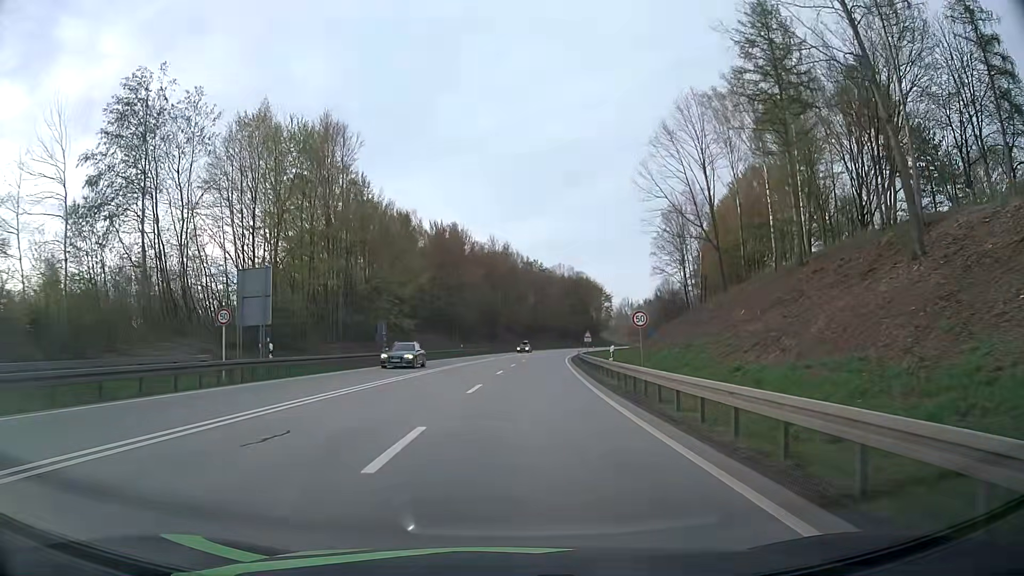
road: primary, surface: asphalt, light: Day
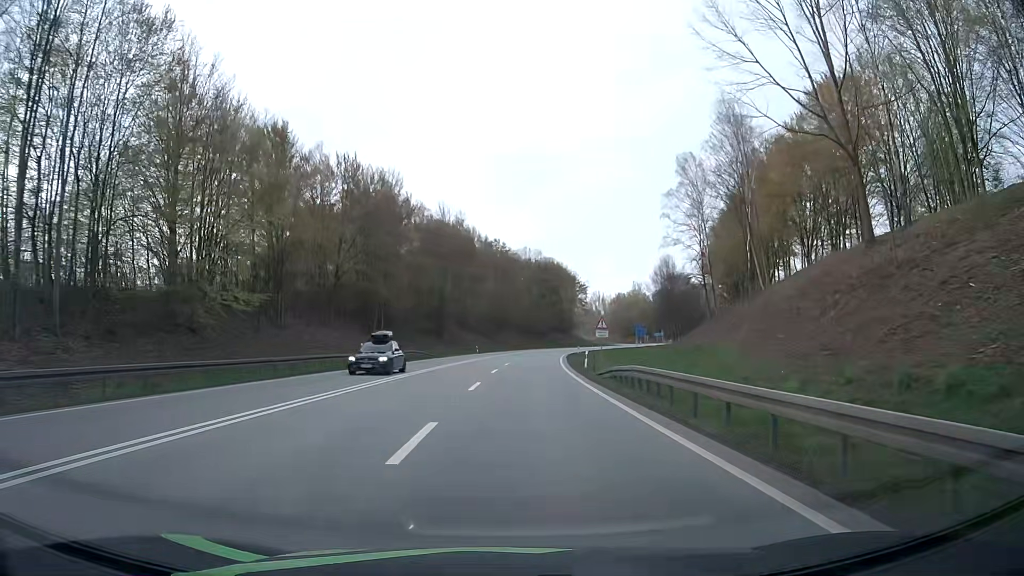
(+0.9, +35.4) m; +4°
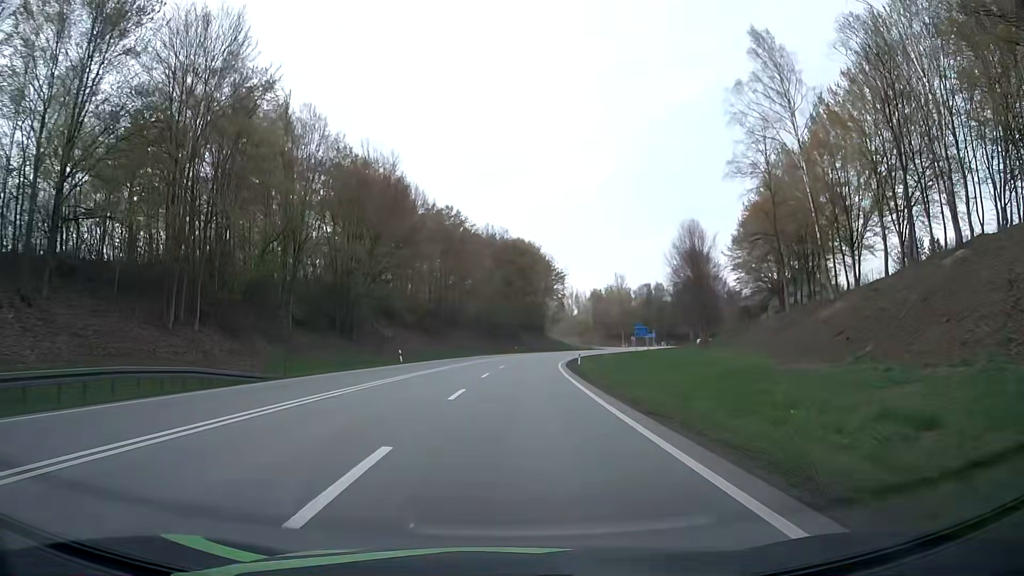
(+0.9, +38.7) m; +3°
(0, +10) (0, +20) (+1, +30) (+1, +40) (+2, +50) (+3, +60) (+4, +70) (+6, +80) (+8, +89) (+11, +99) m
